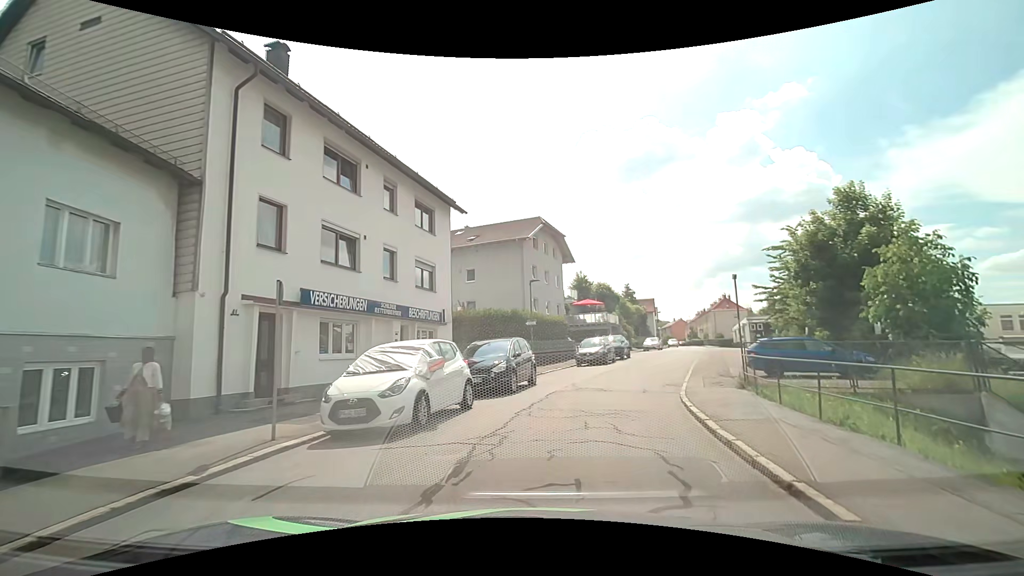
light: Day
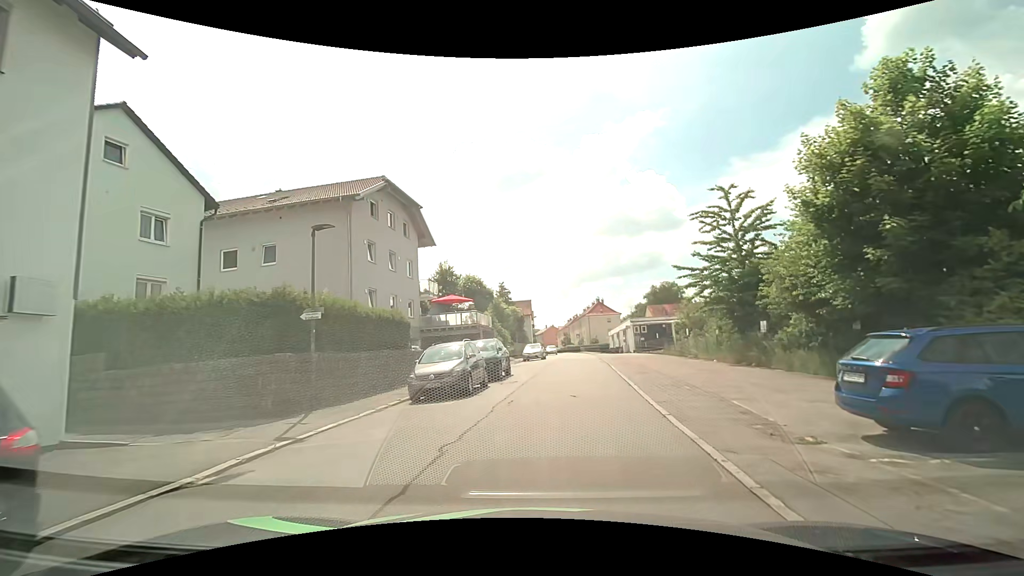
(+1.9, +14.3) m; +14°
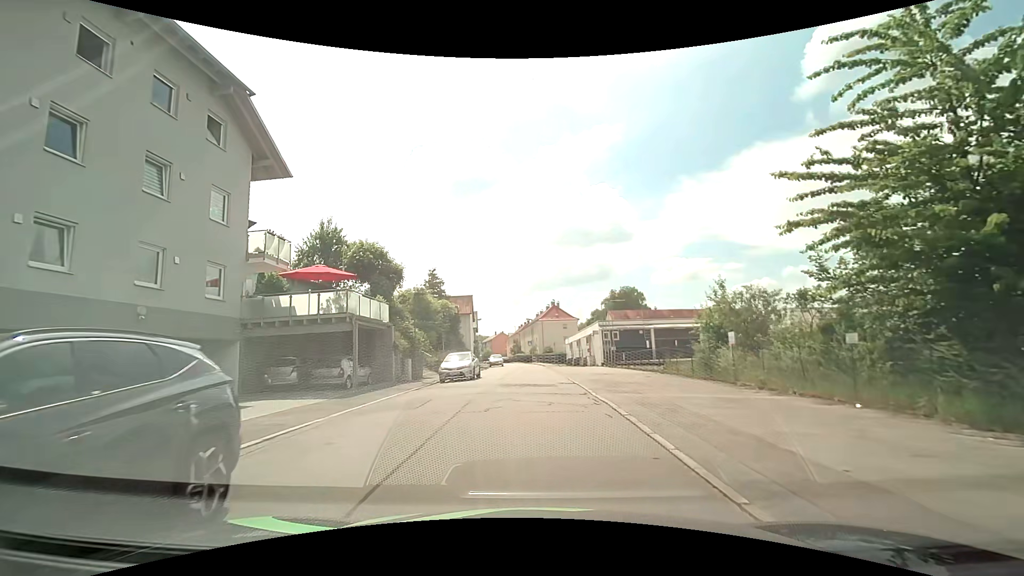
(+1.4, +17.7) m; +7°
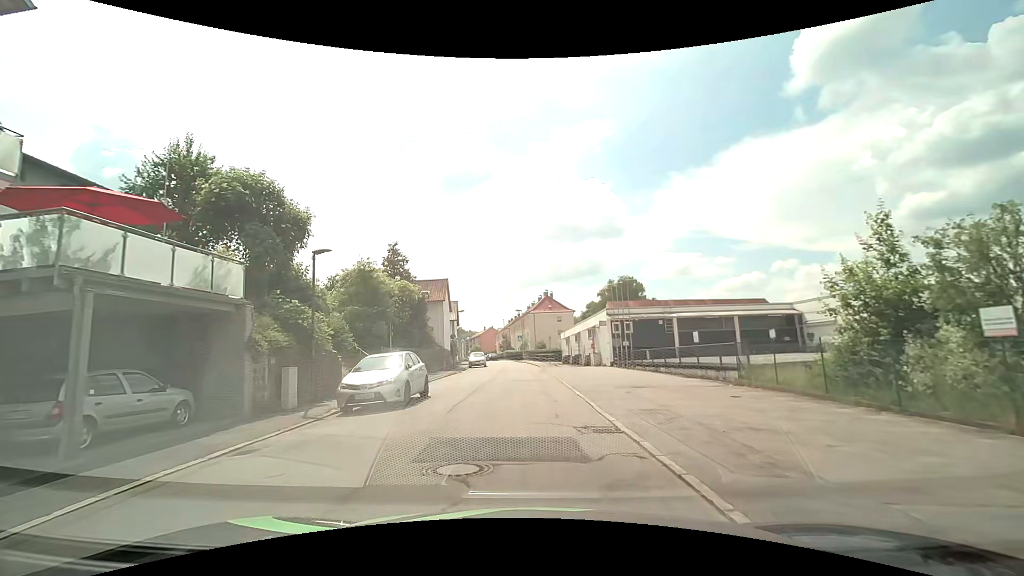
(+0.1, +12.2) m; +1°
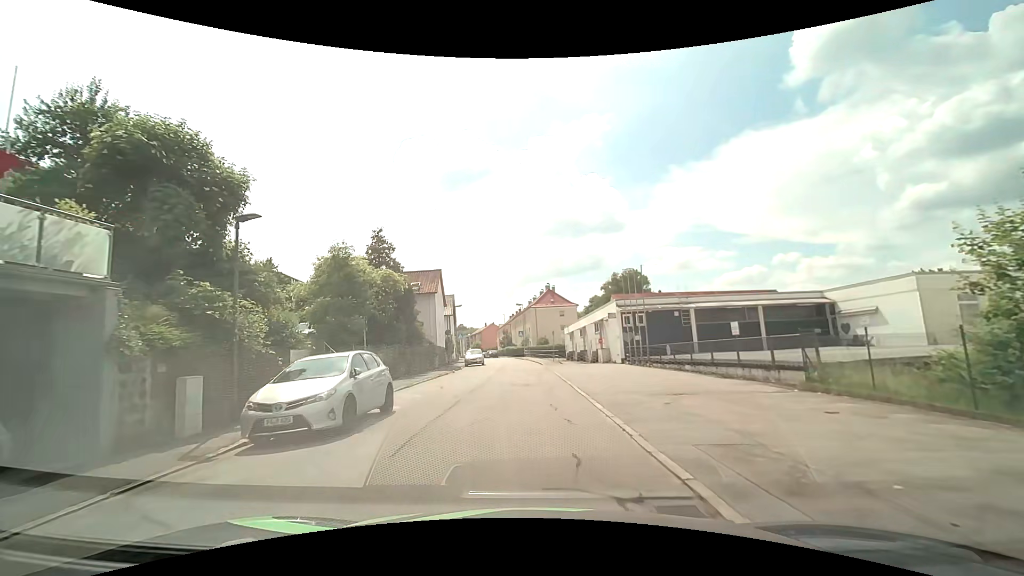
(0.0, +4.3) m; 0°
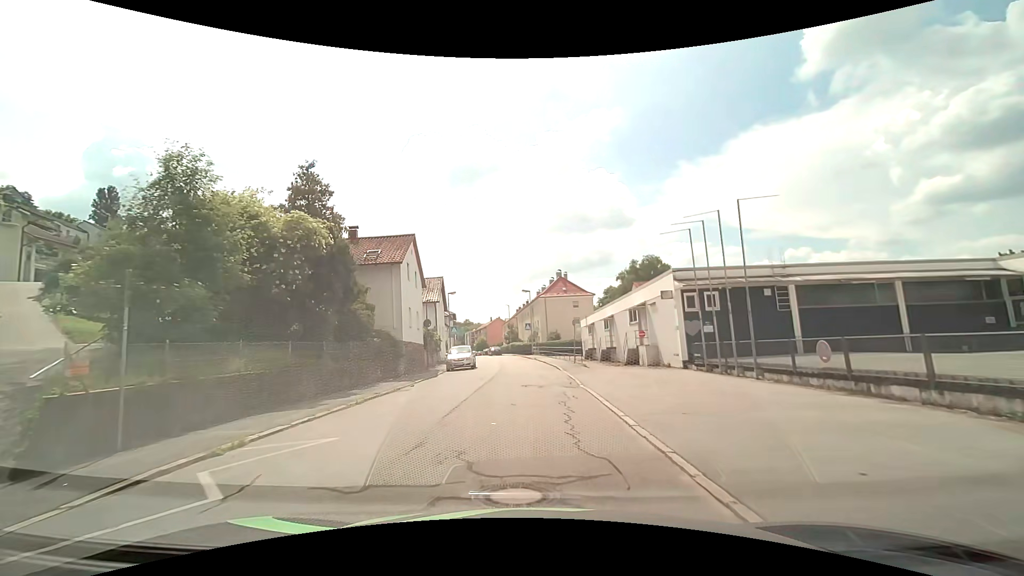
(-0.3, +13.6) m; -1°
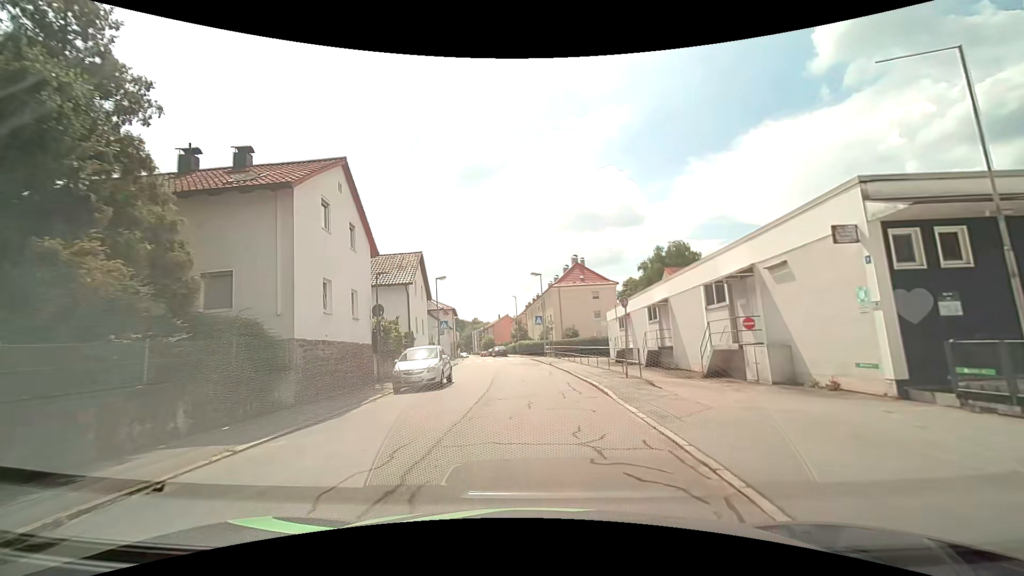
(-0.1, +13.7) m; -2°
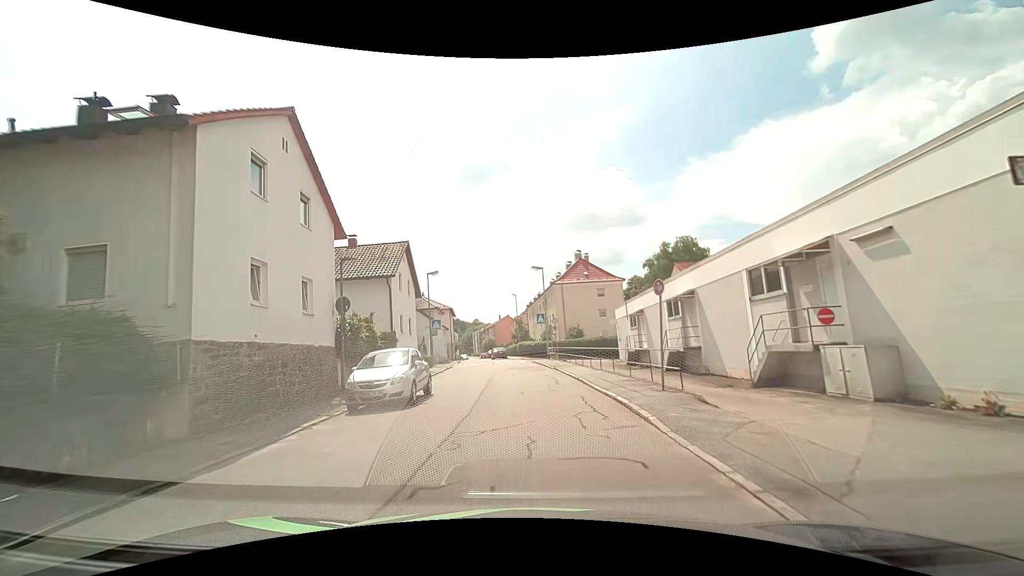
(0.0, +4.3) m; 0°
(0, +10) (0, +20) (-1, +30) (-2, +40) (-3, +50) (-6, +59) (-8, +69) (-9, +79) (-10, +89) (-11, +99) m
